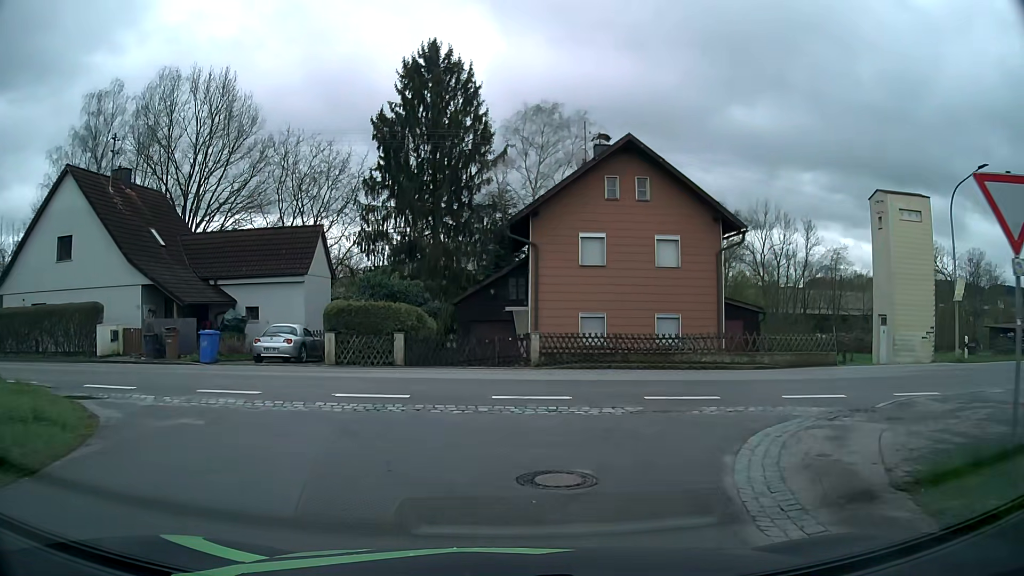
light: Day
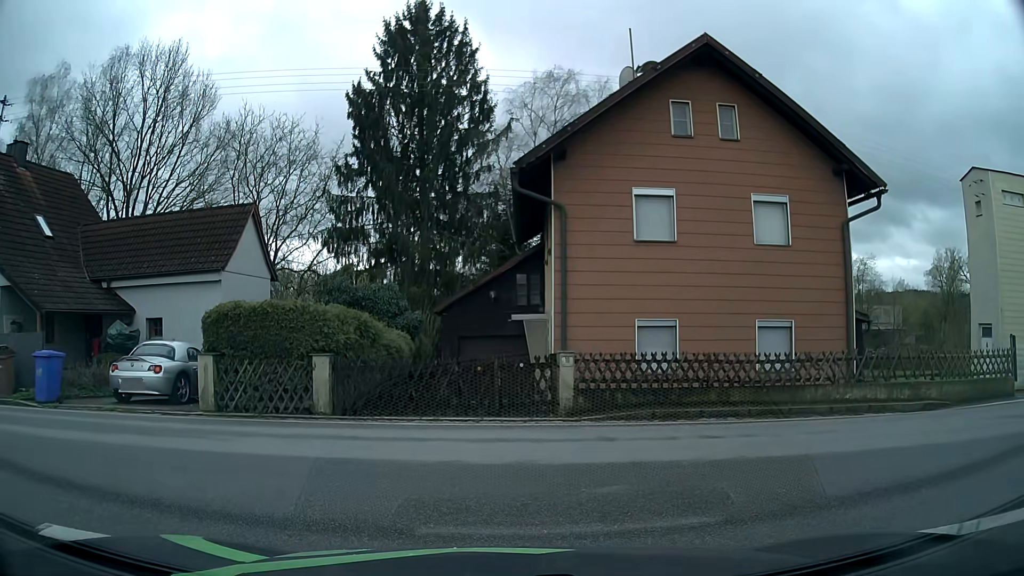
(0.0, +8.7) m; -1°
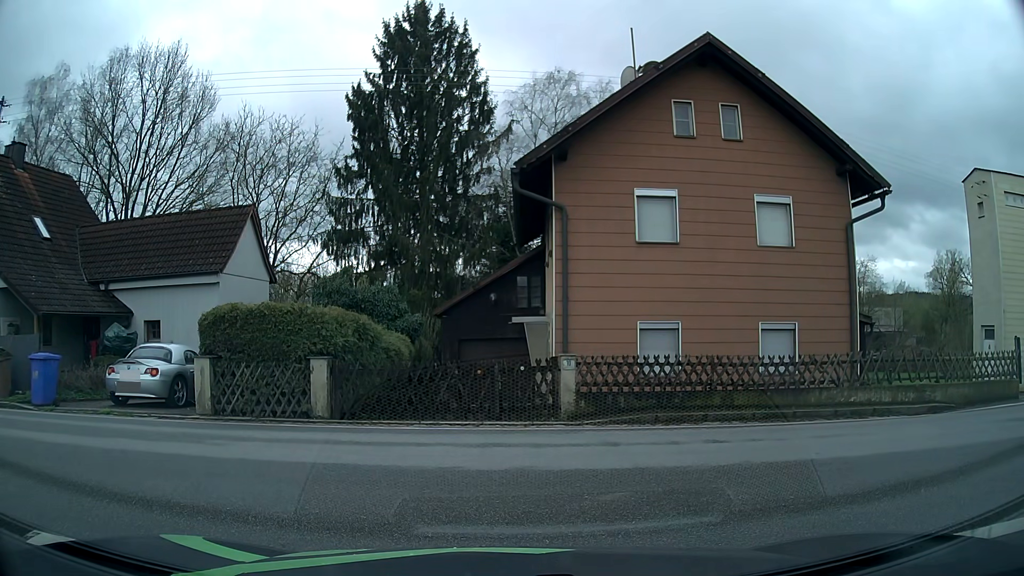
(0.0, +0.3) m; 0°
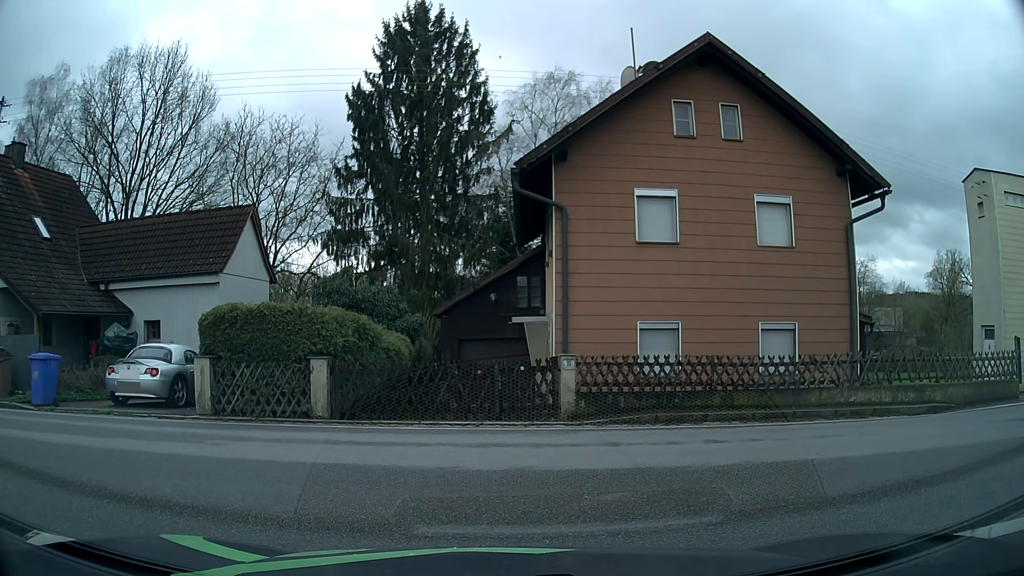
(0.0, 0.0) m; 0°
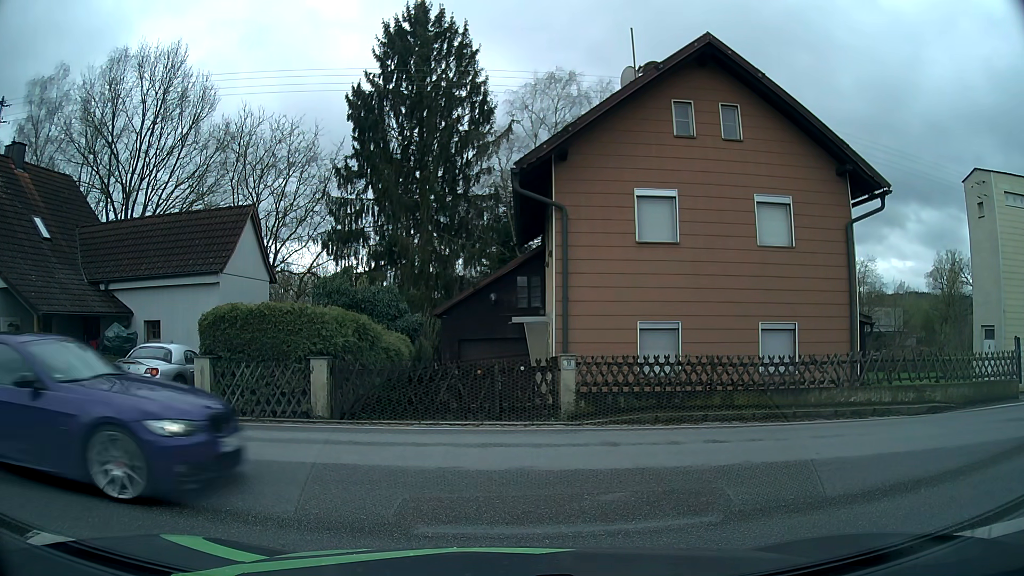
(0.0, 0.0) m; 0°
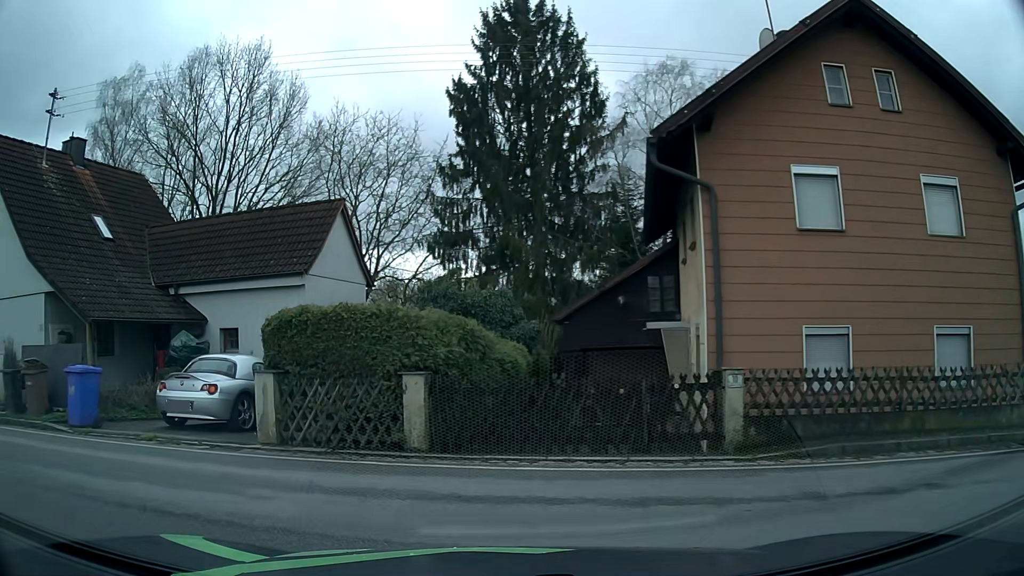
(-0.1, +2.6) m; -9°
